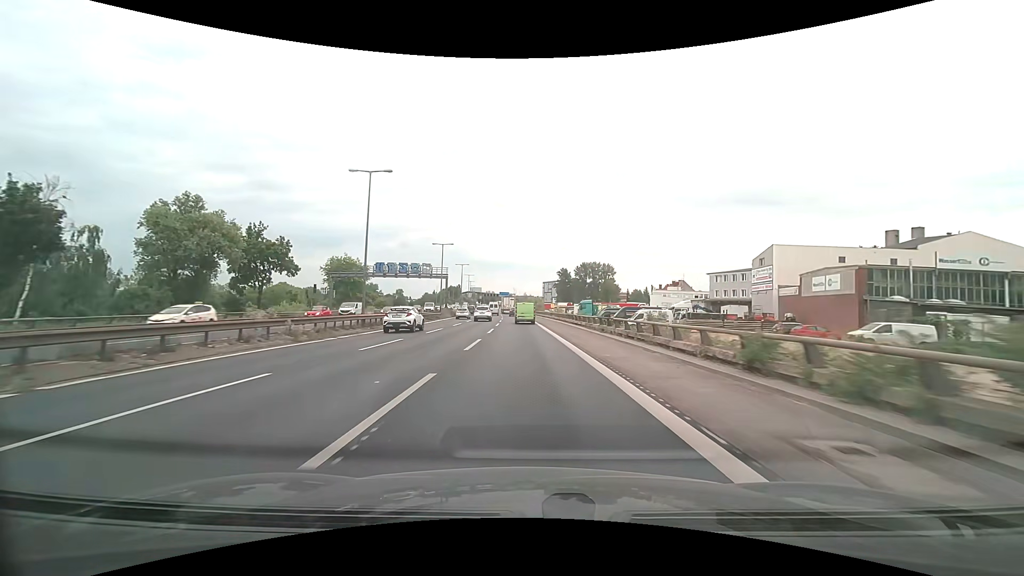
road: motorway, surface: asphalt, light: Day
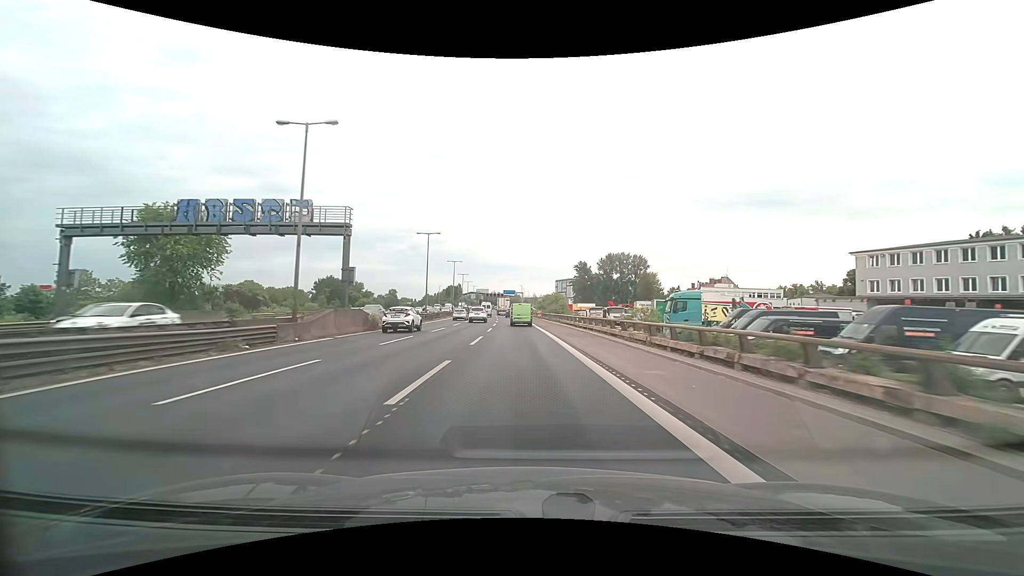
(-0.5, +45.4) m; -1°
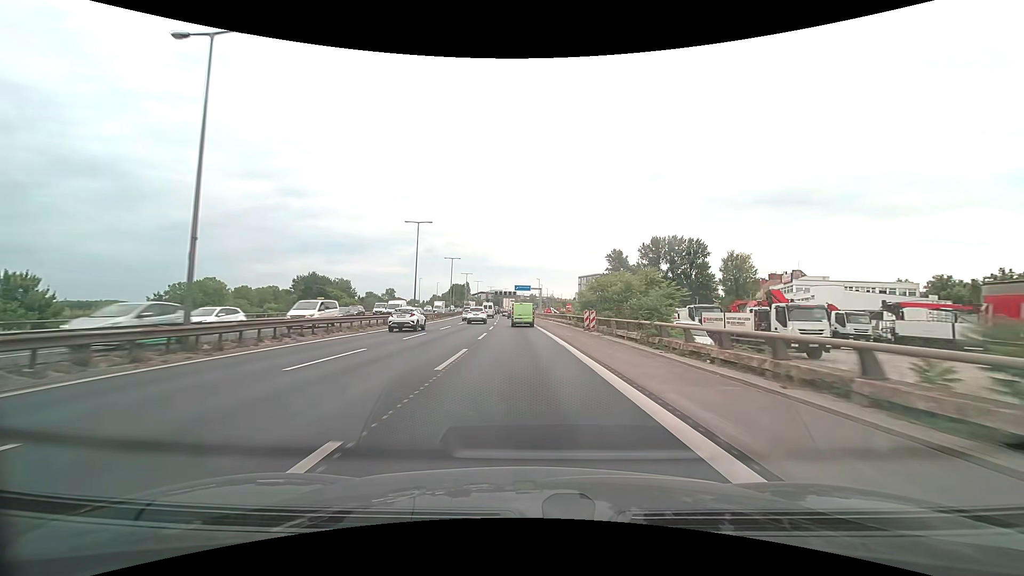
(-0.6, +44.4) m; -2°
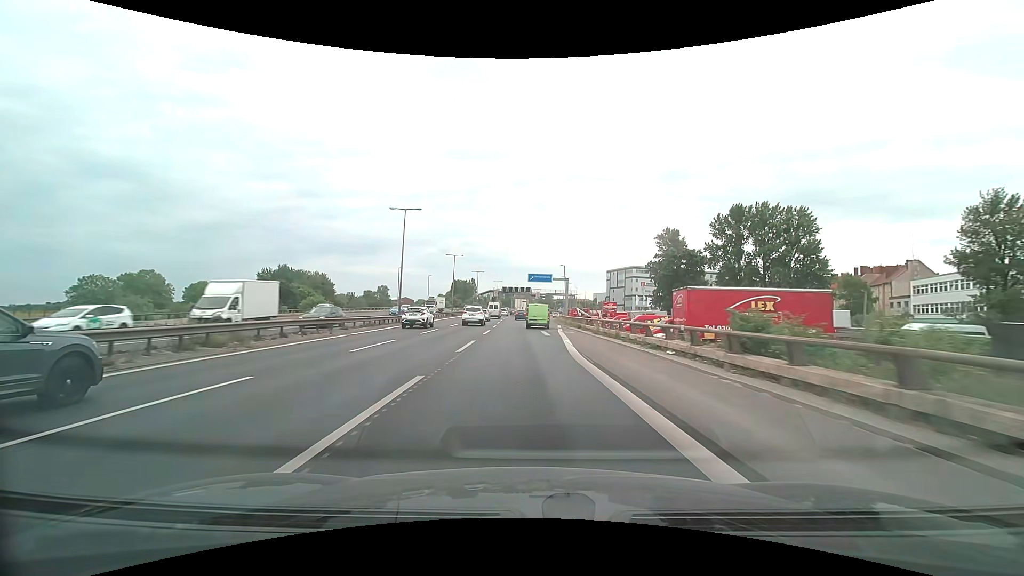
(-0.7, +43.7) m; -2°
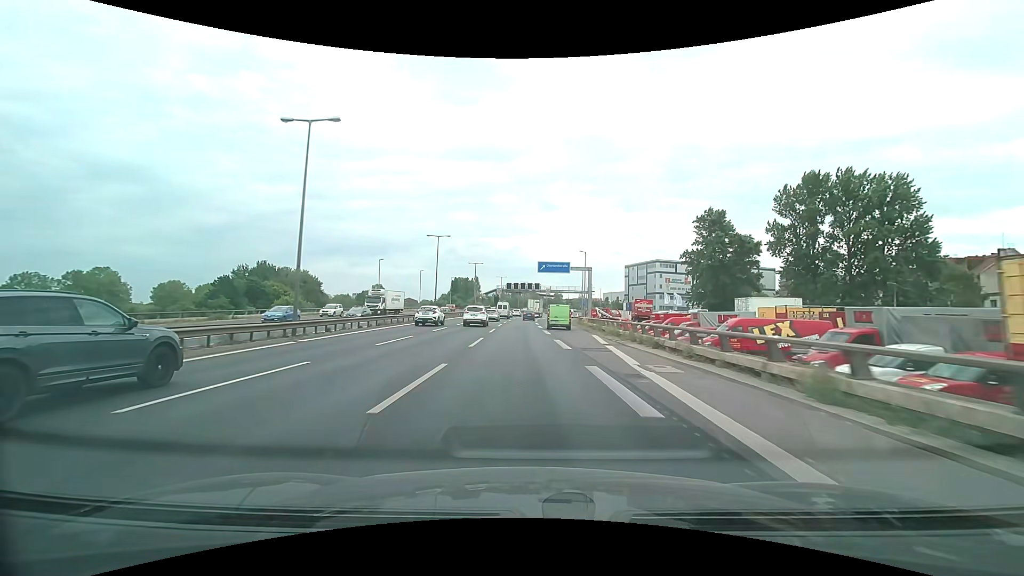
(-0.2, +21.6) m; -1°
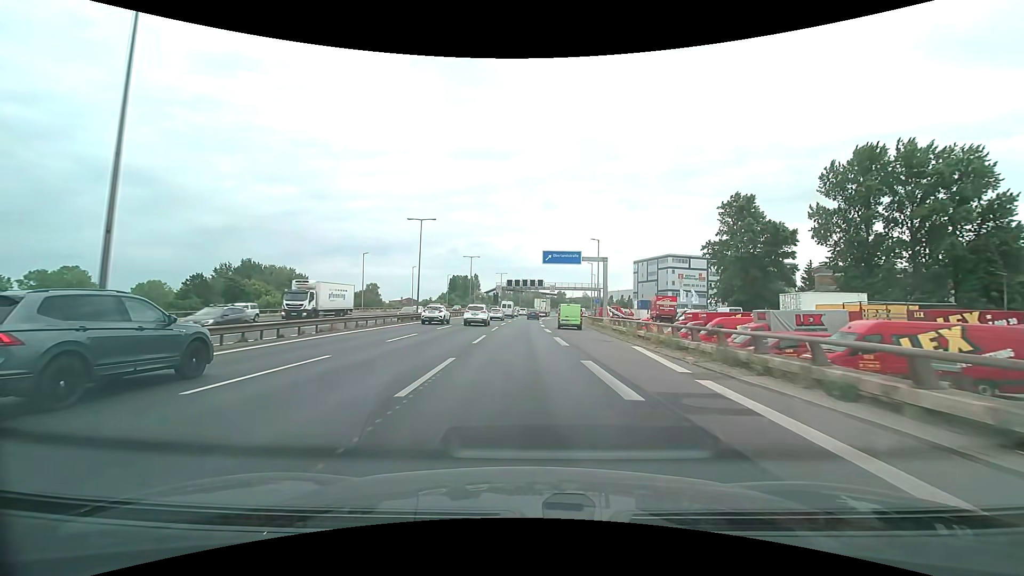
(0.0, +10.9) m; 0°
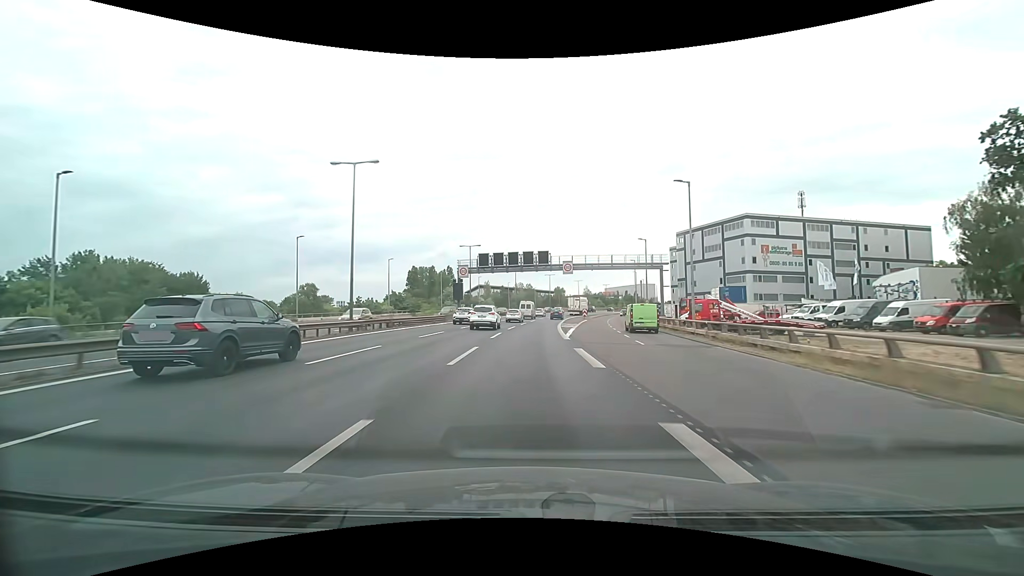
(+0.2, +56.0) m; +1°
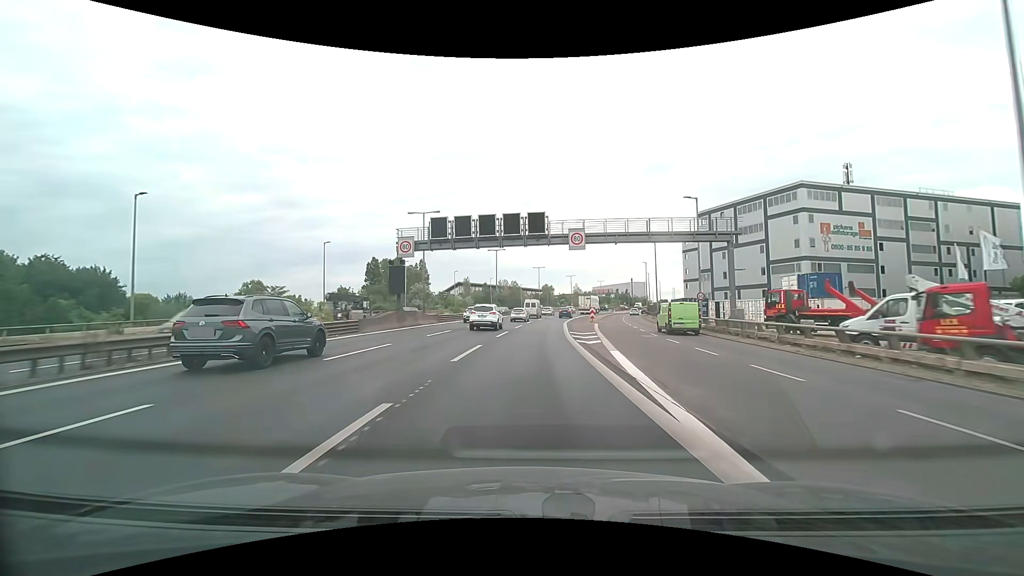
(+0.3, +23.1) m; +1°
(0, +10) (0, +20) (+1, +30) (+2, +40) (+2, +50) (+4, +60) (+5, +70) (+6, +80) (+8, +89) (+11, +99) m
